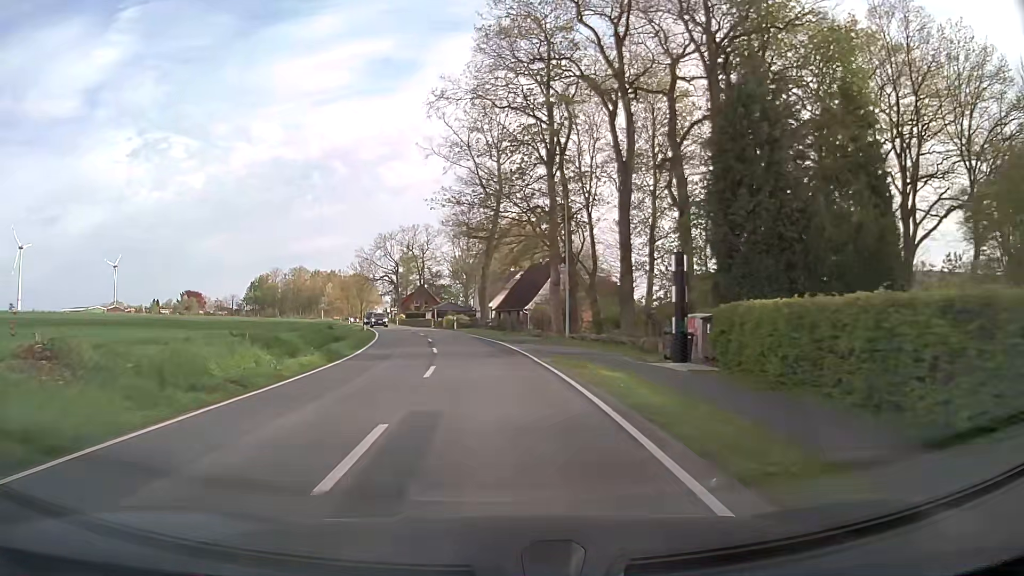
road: secondary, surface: asphalt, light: Day
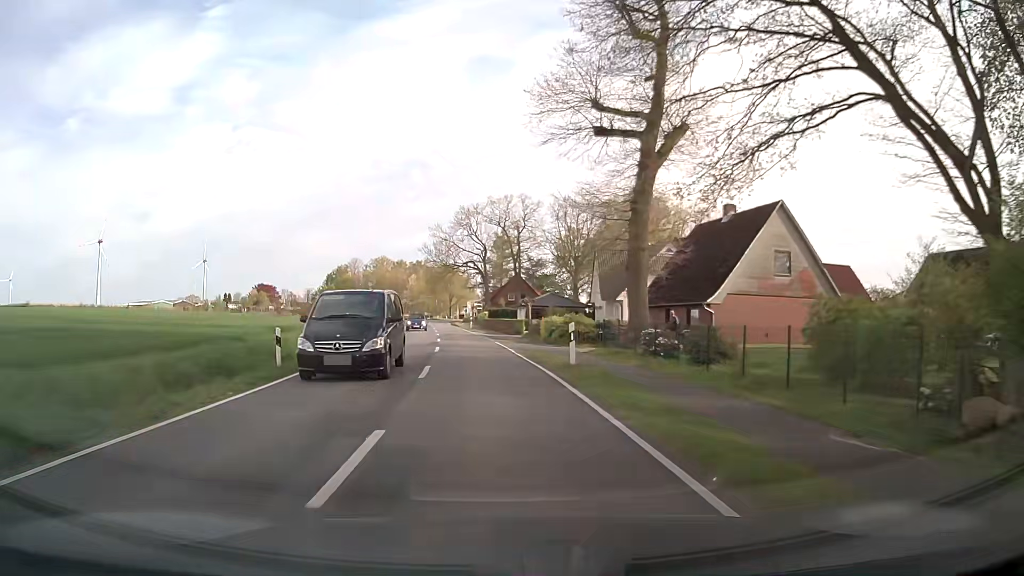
(-2.8, +37.9) m; -9°
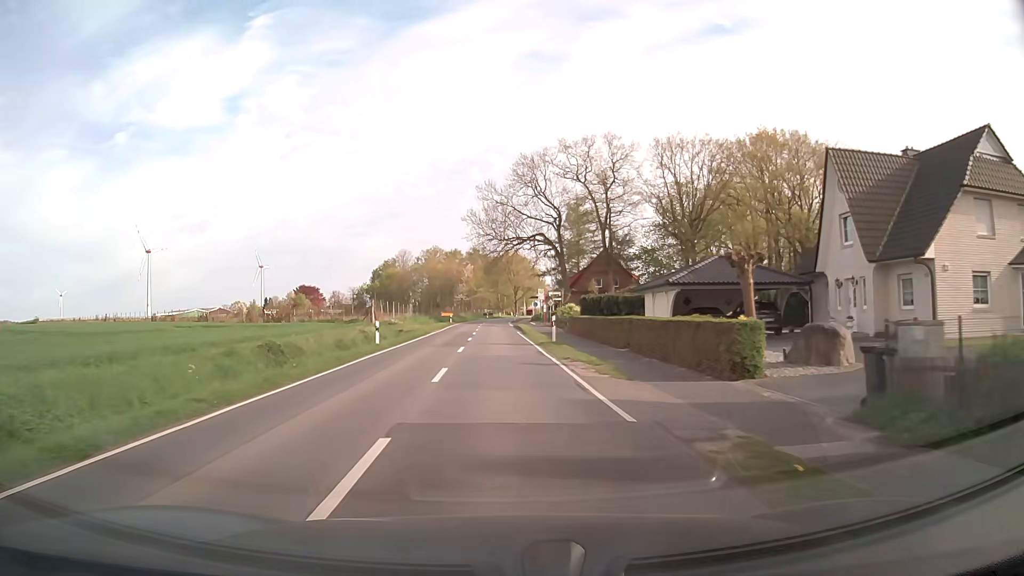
(-2.3, +38.2) m; -5°
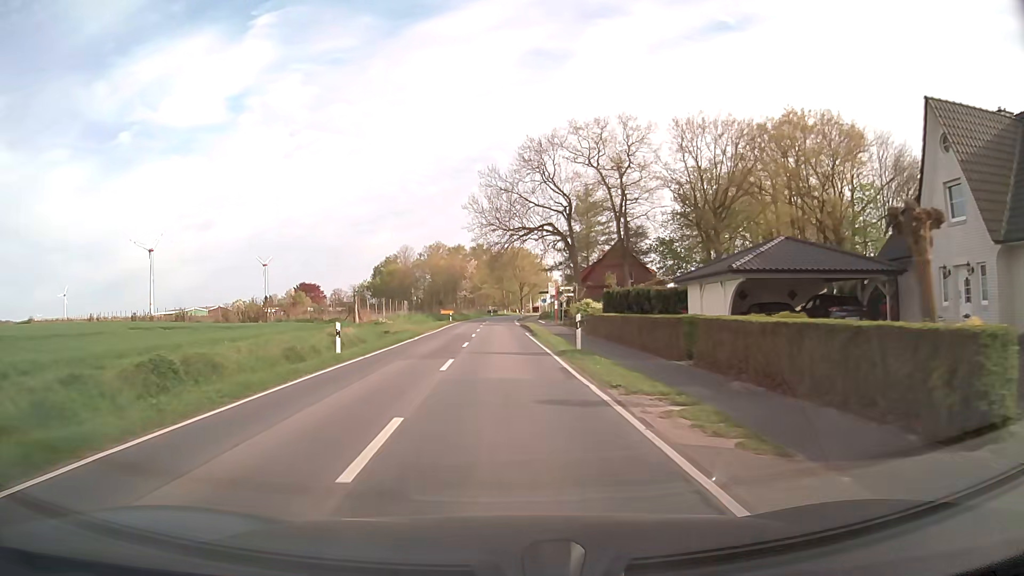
(-0.1, +7.7) m; 0°
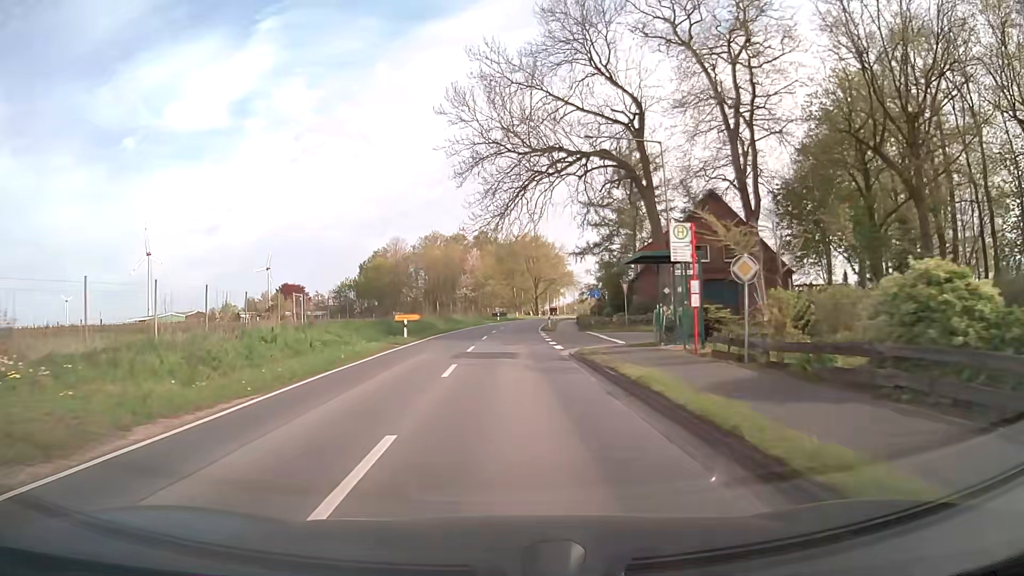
(-0.6, +38.4) m; -1°
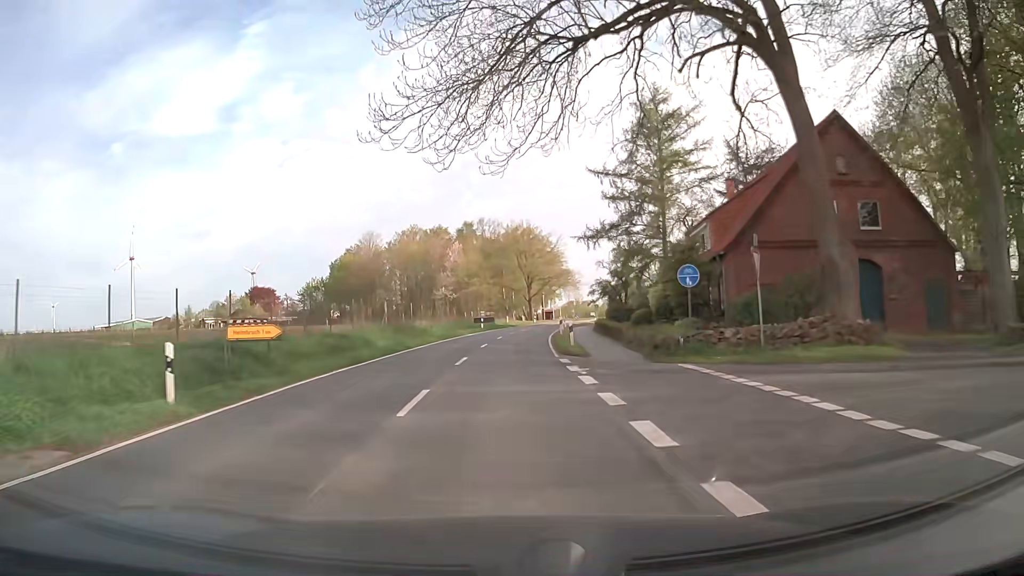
(+0.2, +23.0) m; +1°
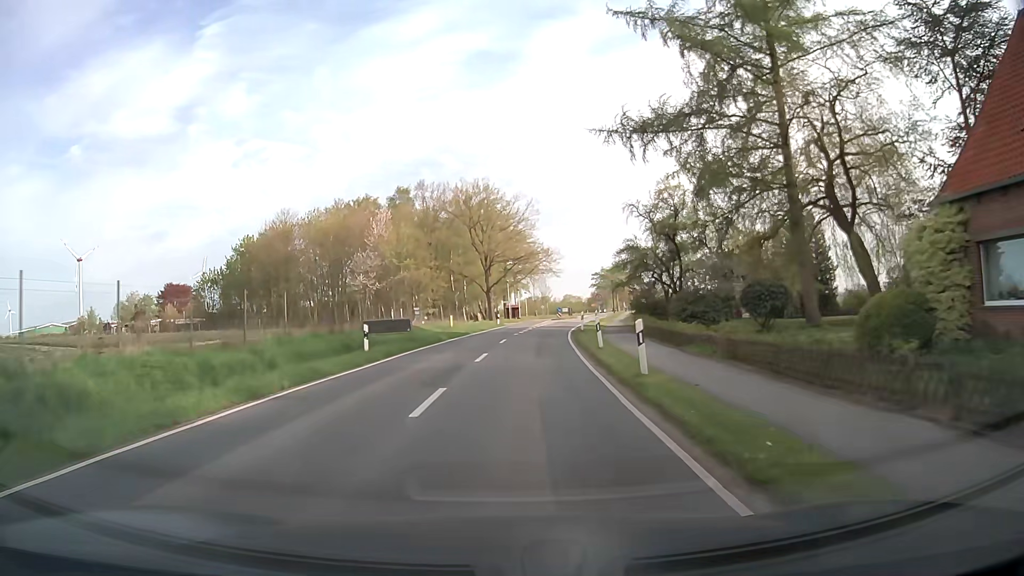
(+1.1, +38.1) m; +4°
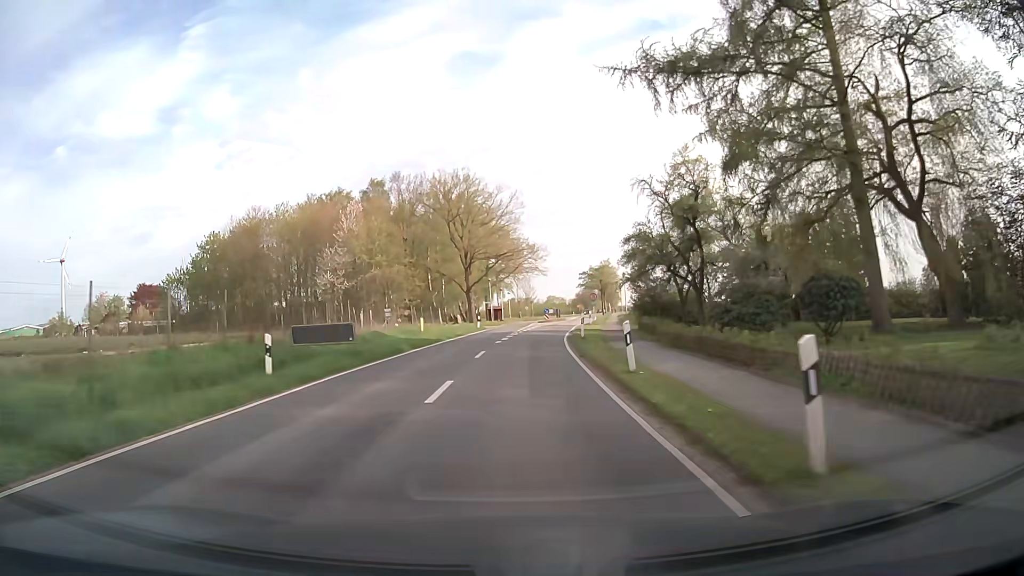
(+0.1, +7.6) m; +2°
(0, +10) (+1, +20) (+1, +30) (+2, +40) (+4, +50) (+5, +60) (+7, +70) (+9, +79) (+10, +89) (+12, +99) m
